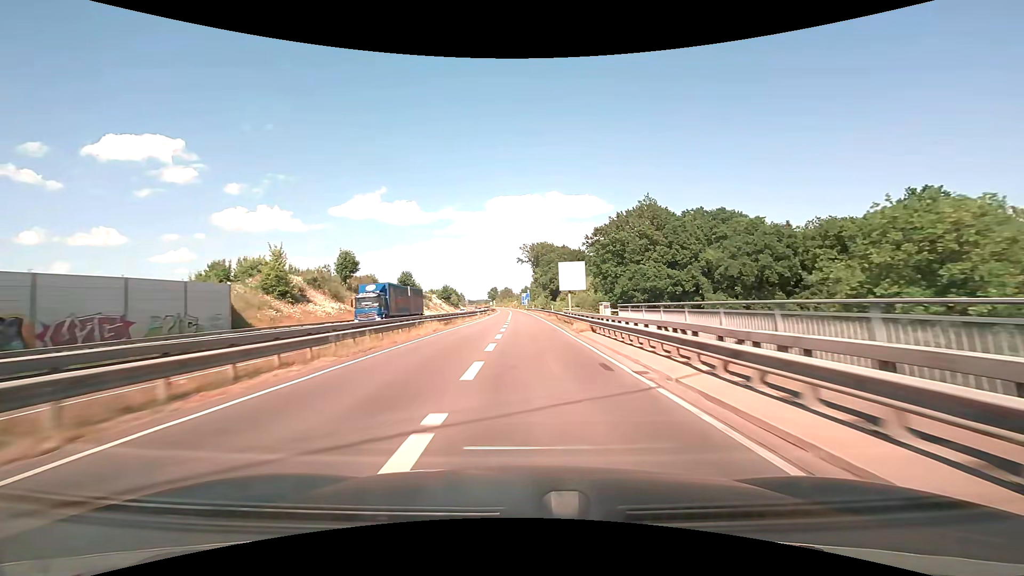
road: trunk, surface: asphalt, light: Day
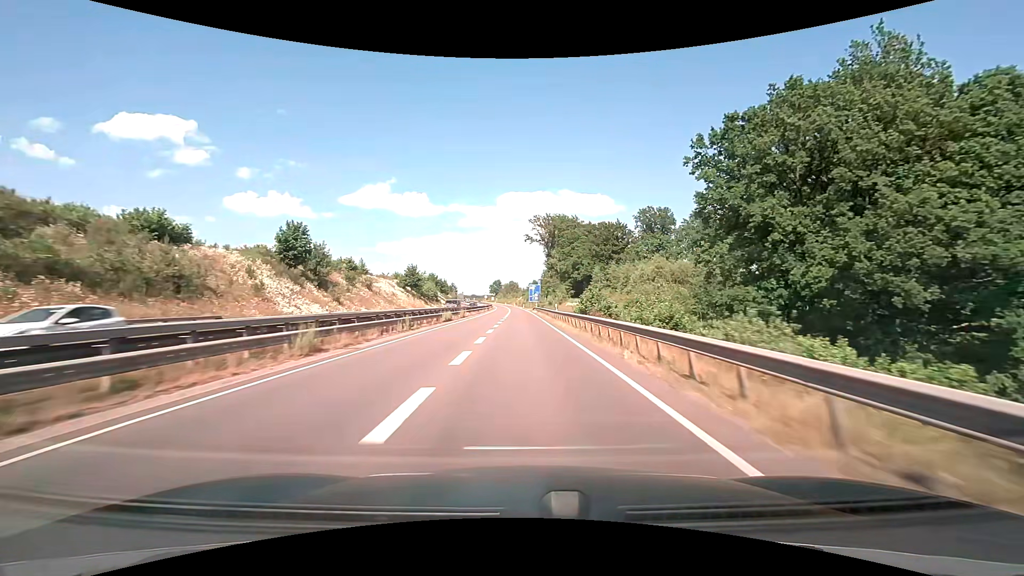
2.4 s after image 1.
(-0.7, +58.3) m; -1°
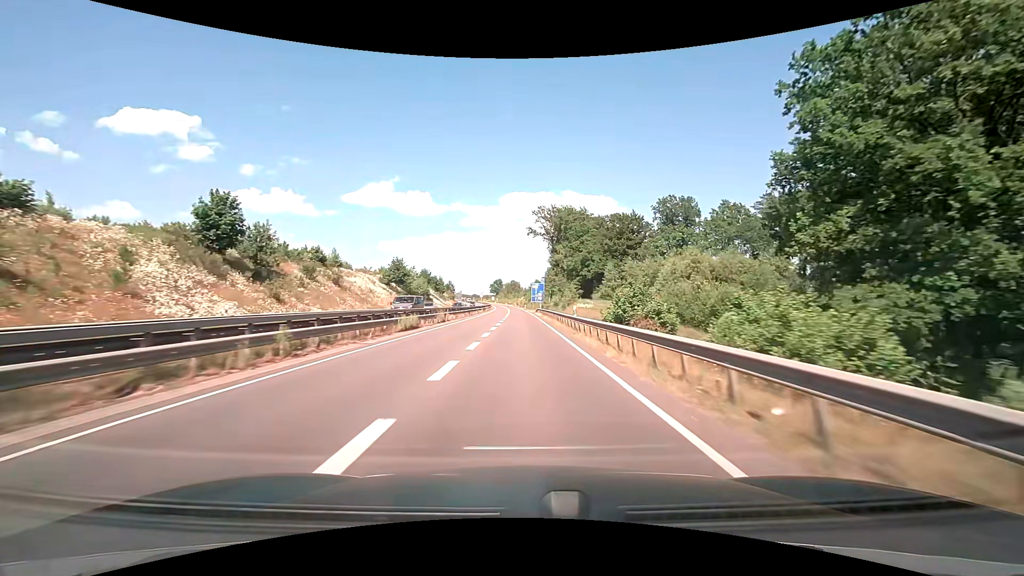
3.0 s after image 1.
(0.0, +13.9) m; 0°
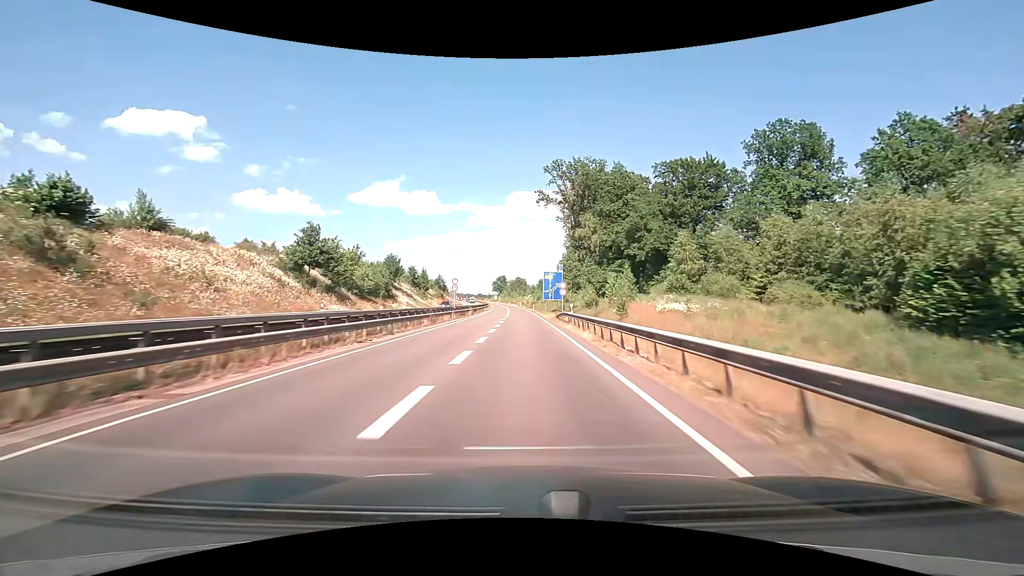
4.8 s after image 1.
(-0.2, +39.4) m; -1°
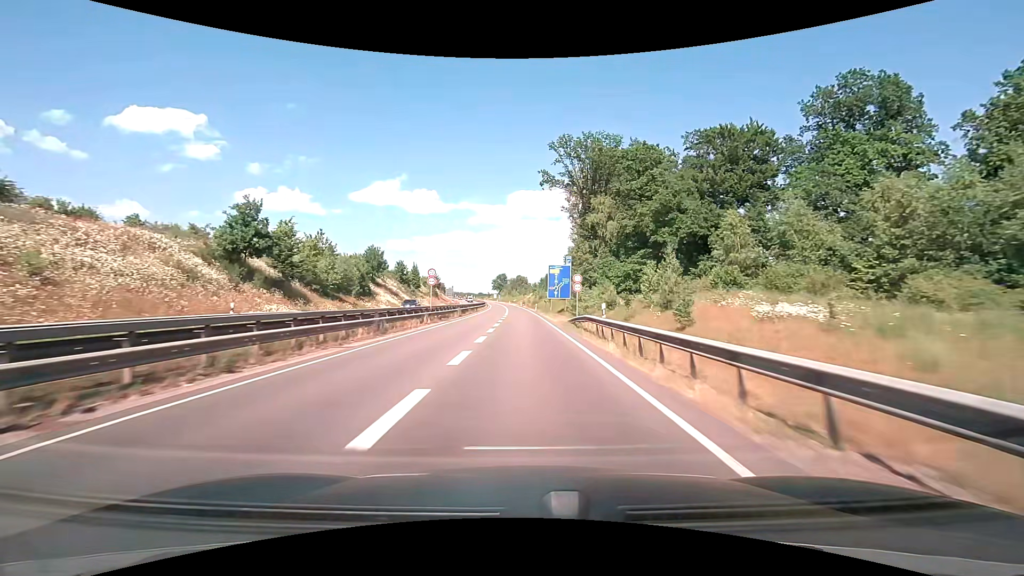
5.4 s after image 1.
(0.0, +12.3) m; 0°
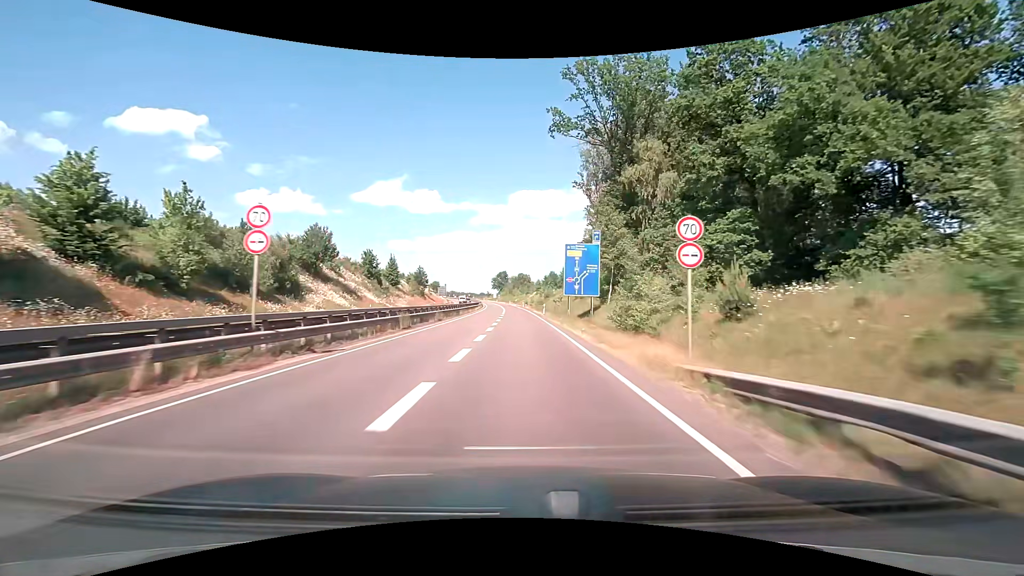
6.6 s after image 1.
(0.0, +23.1) m; 0°
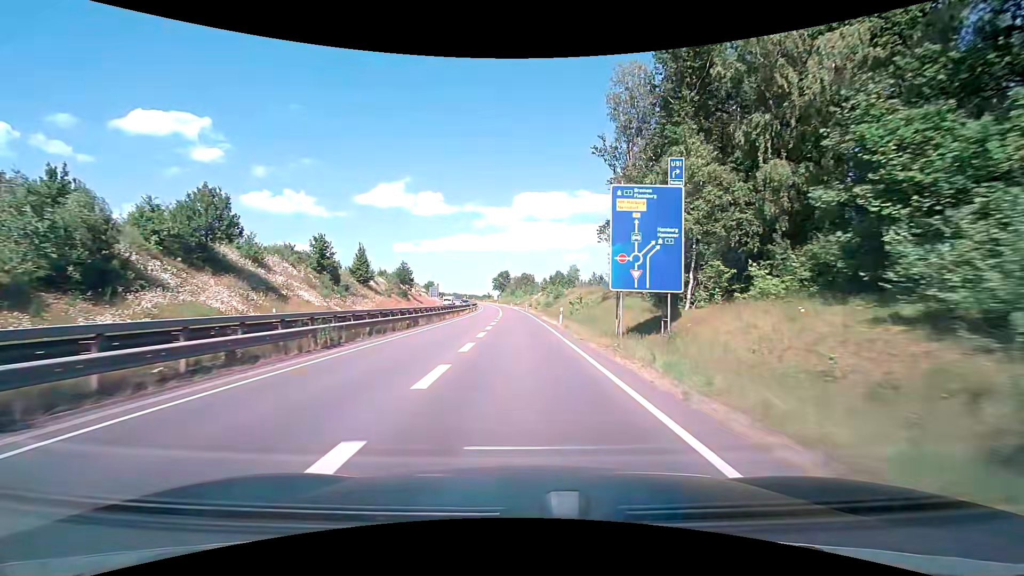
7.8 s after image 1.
(0.0, +21.1) m; 0°
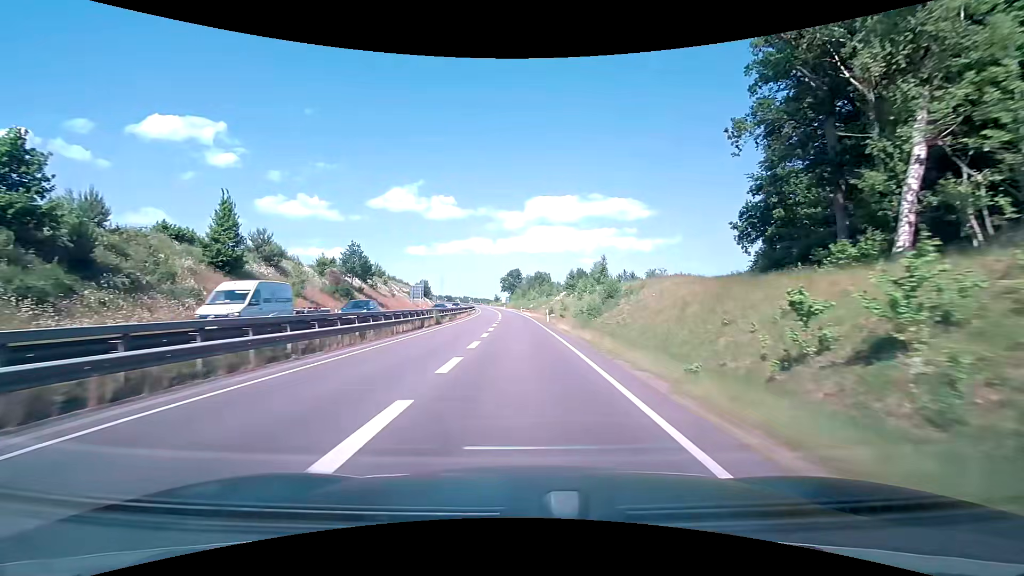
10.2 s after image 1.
(-0.5, +39.8) m; -1°
(0, +10) (0, +20) (0, +30) (-1, +40) (-1, +50) (-1, +60) (-2, +70) (-2, +80) (-3, +90) (-3, +100) m
